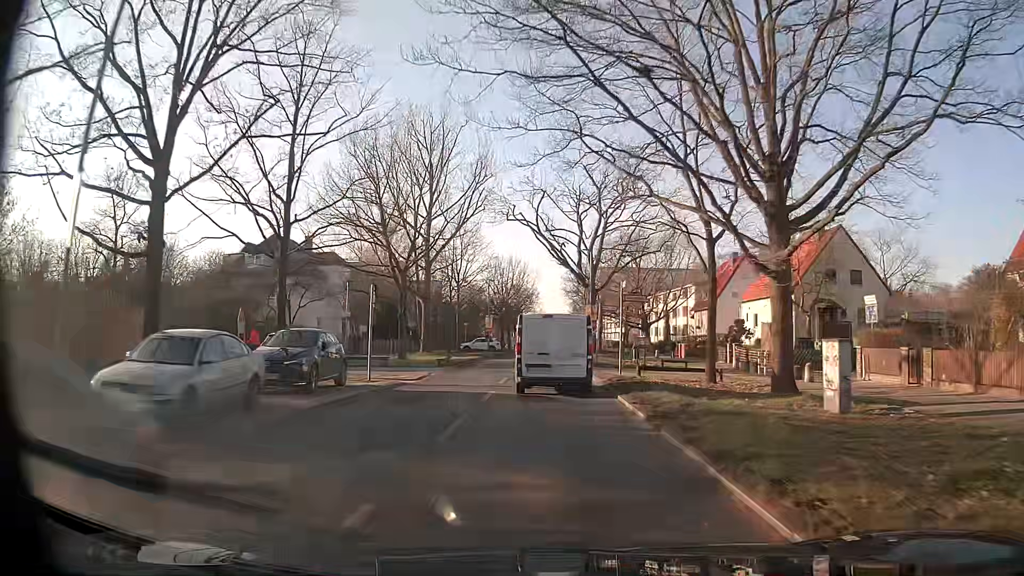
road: secondary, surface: asphalt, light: Day
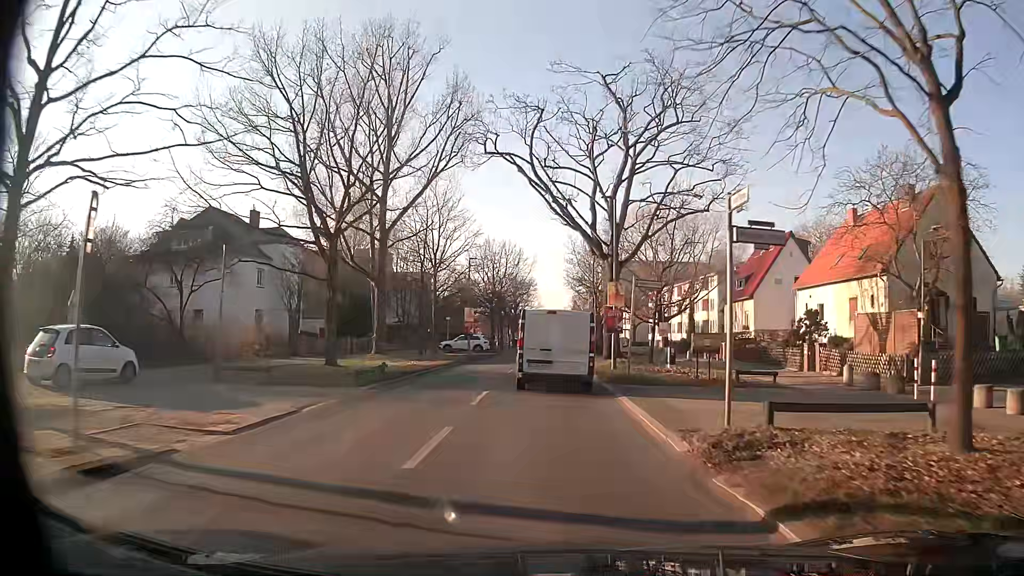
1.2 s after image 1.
(+0.1, +13.9) m; +1°
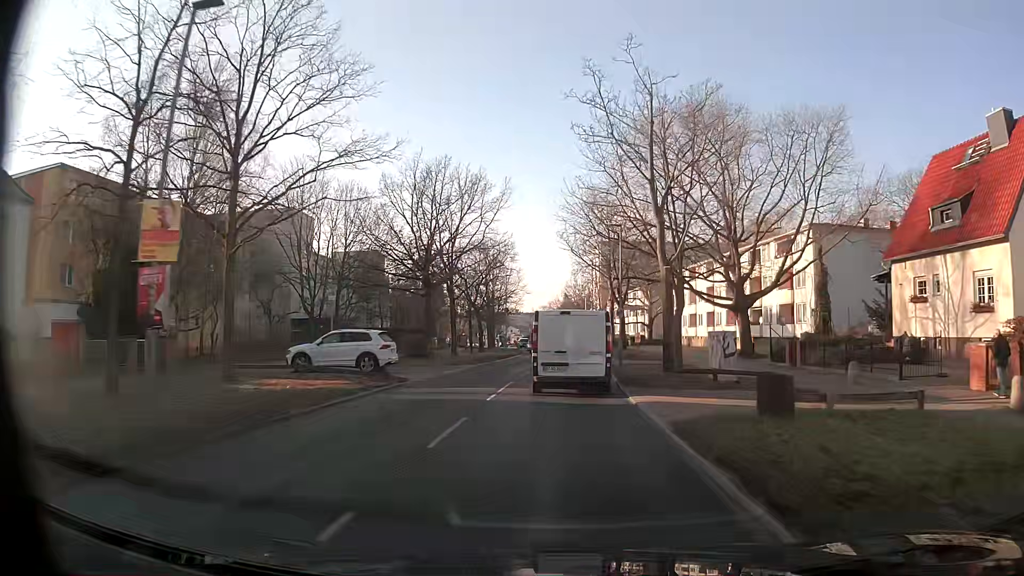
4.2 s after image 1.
(-0.1, +34.7) m; +1°
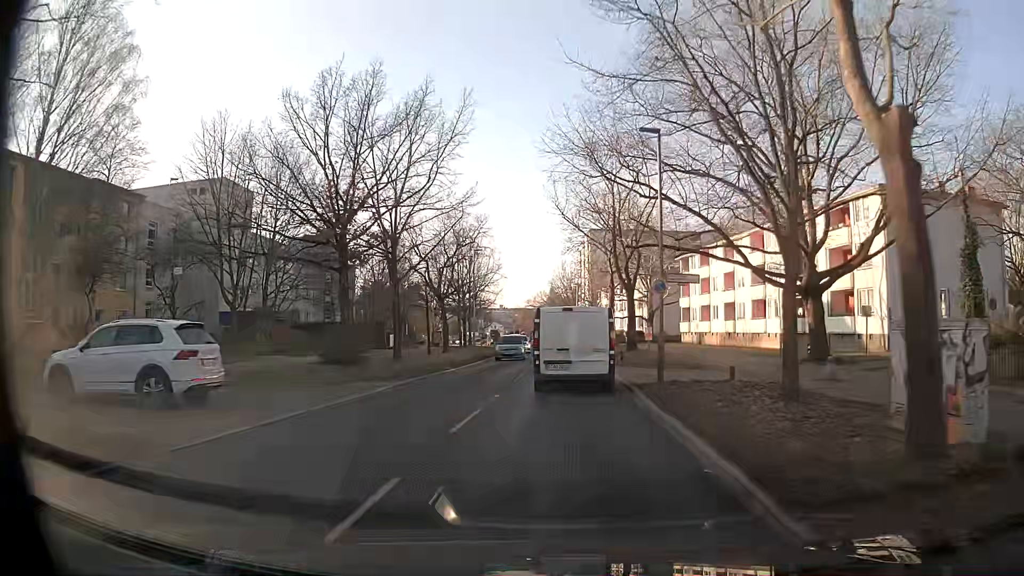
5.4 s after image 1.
(0.0, +13.9) m; +1°
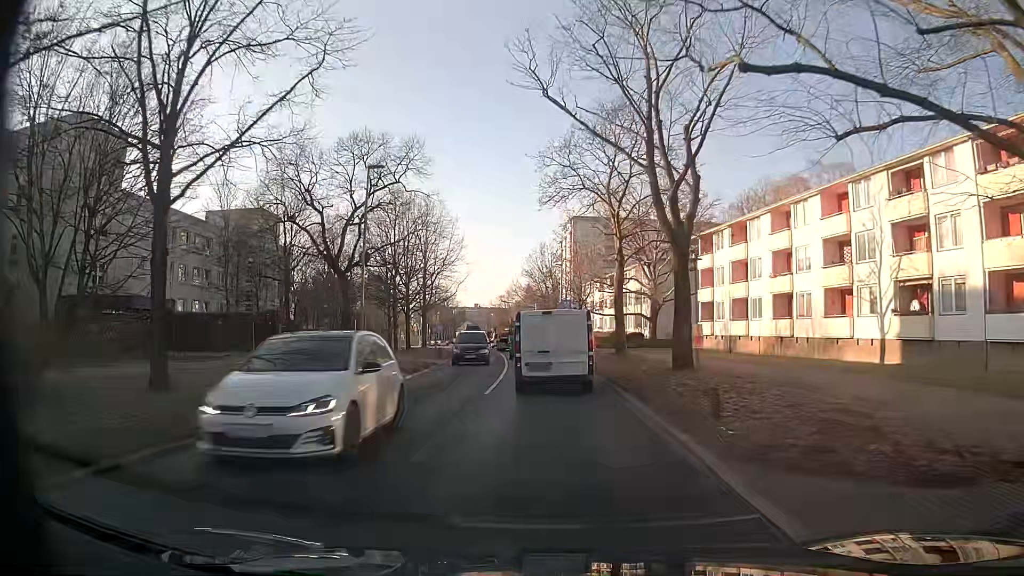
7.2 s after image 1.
(+0.5, +20.1) m; +2°
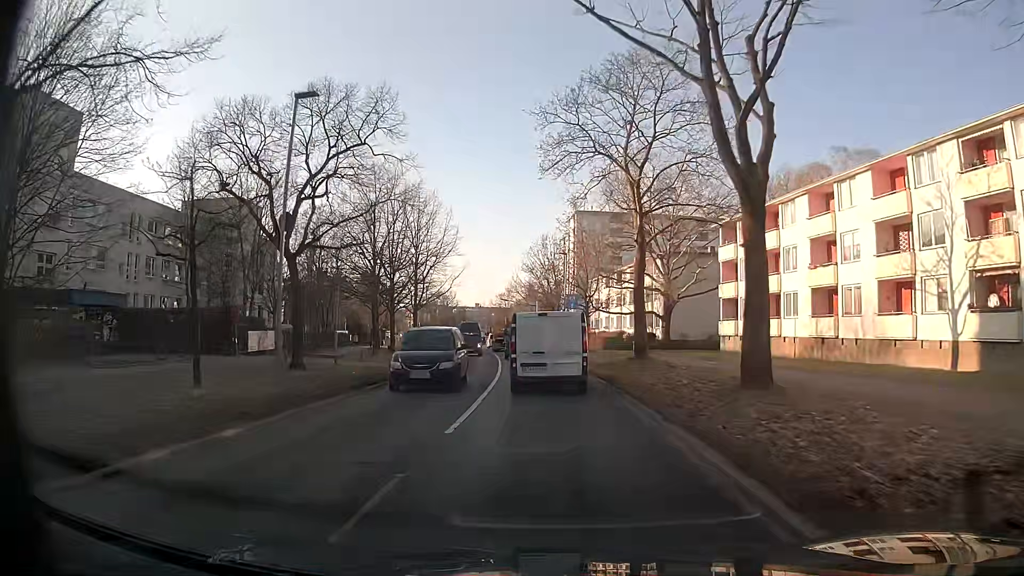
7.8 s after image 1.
(+0.1, +6.6) m; +1°
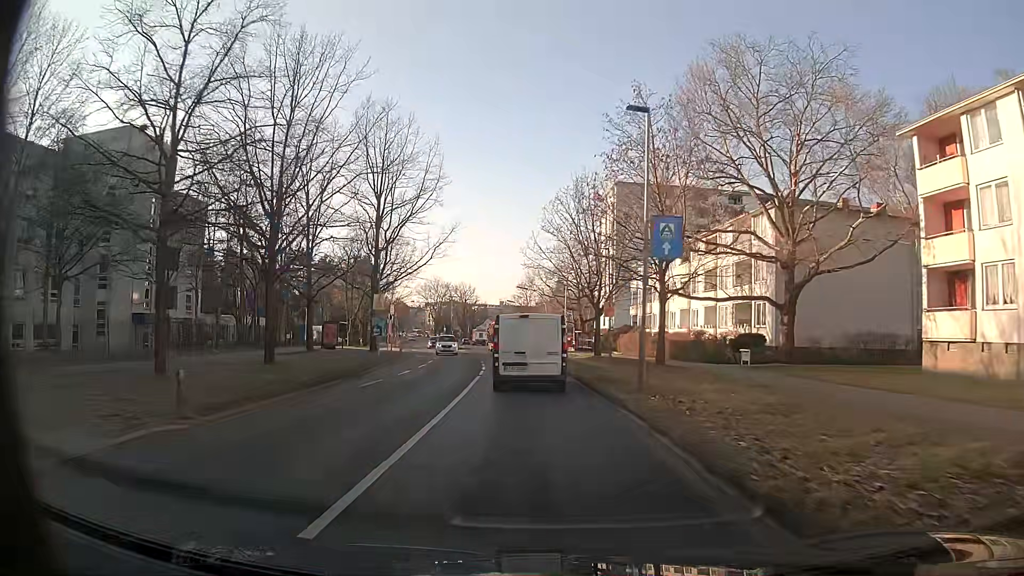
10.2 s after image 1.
(-0.6, +27.0) m; -2°
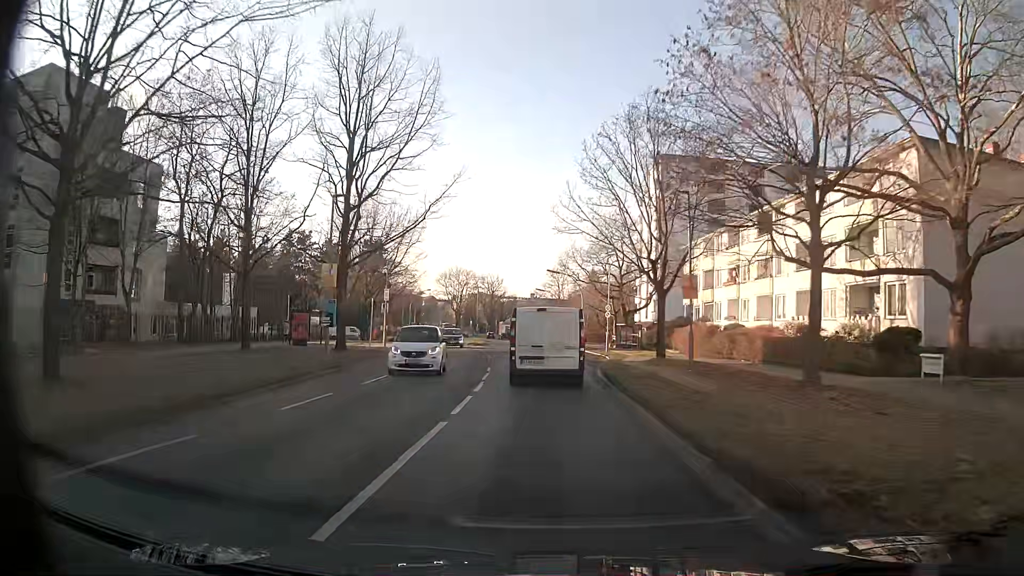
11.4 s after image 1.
(-0.5, +14.0) m; -3°
(0, +10) (-1, +20) (-1, +30) (-1, +40) (-2, +50) (-2, +60) (-3, +70) (-3, +80) (-4, +90) (-5, +100) m
